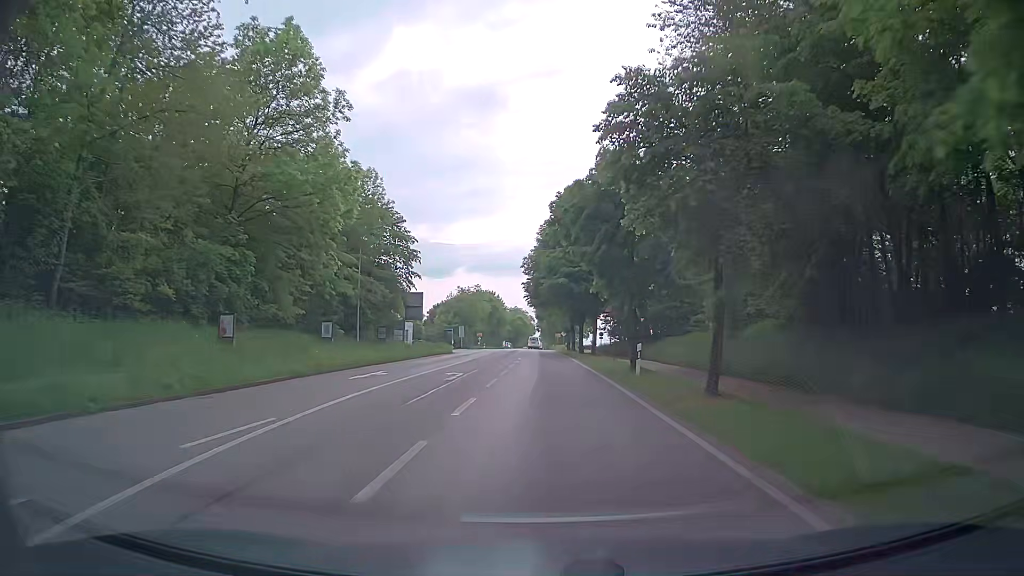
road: secondary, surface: asphalt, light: Day
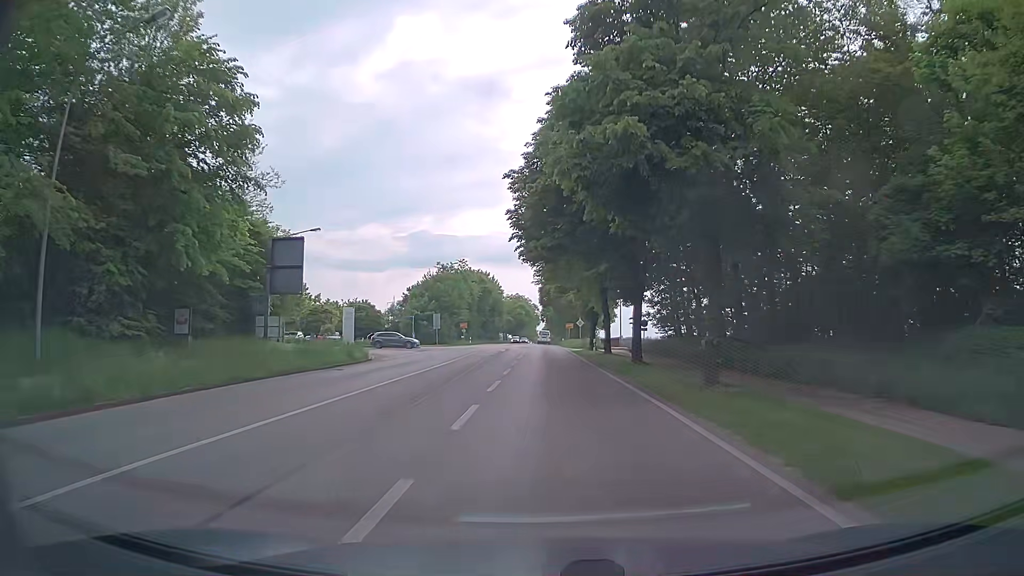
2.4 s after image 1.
(0.0, +32.1) m; 0°
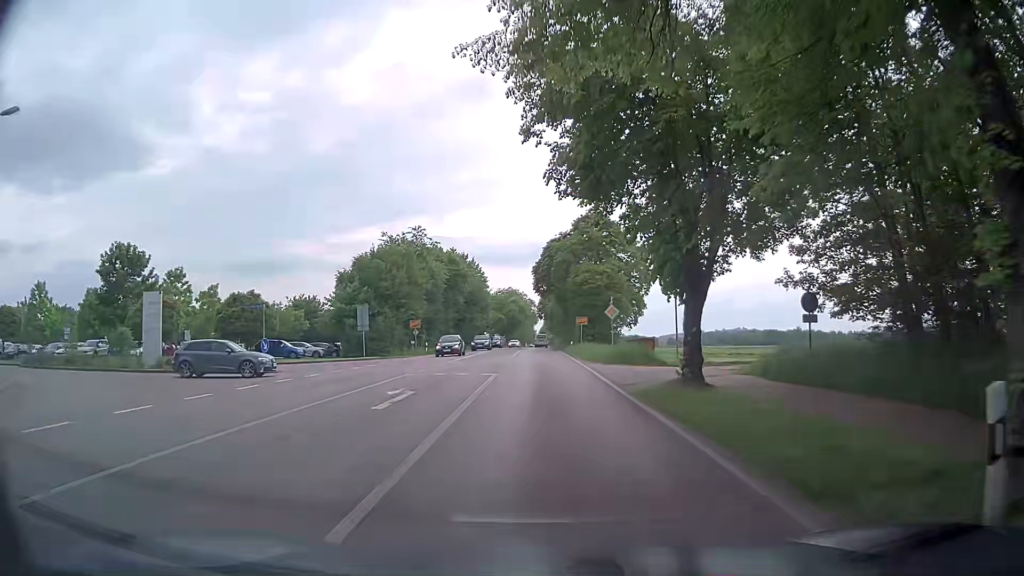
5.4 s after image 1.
(+0.3, +33.6) m; 0°
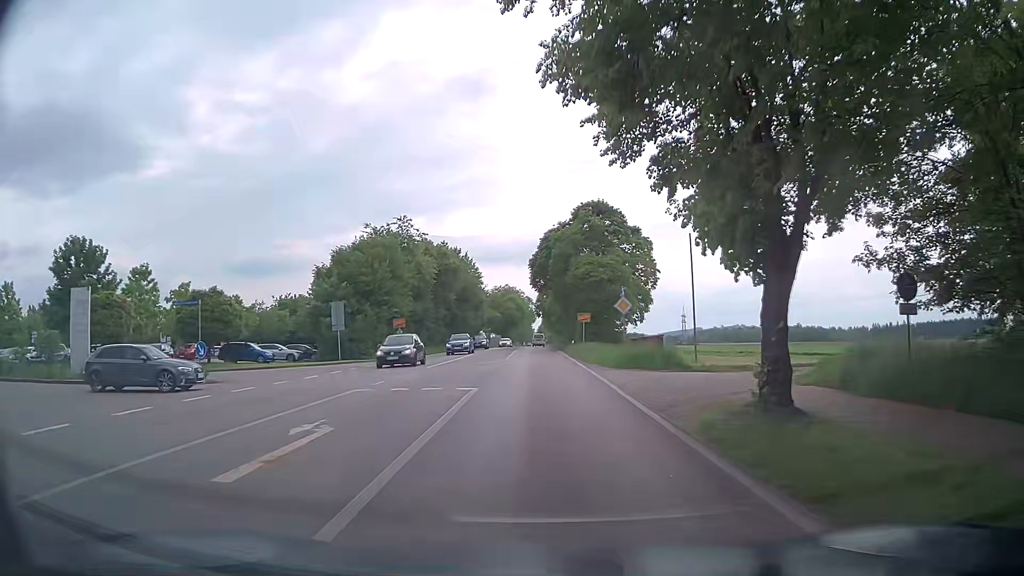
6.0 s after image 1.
(+0.1, +5.8) m; 0°
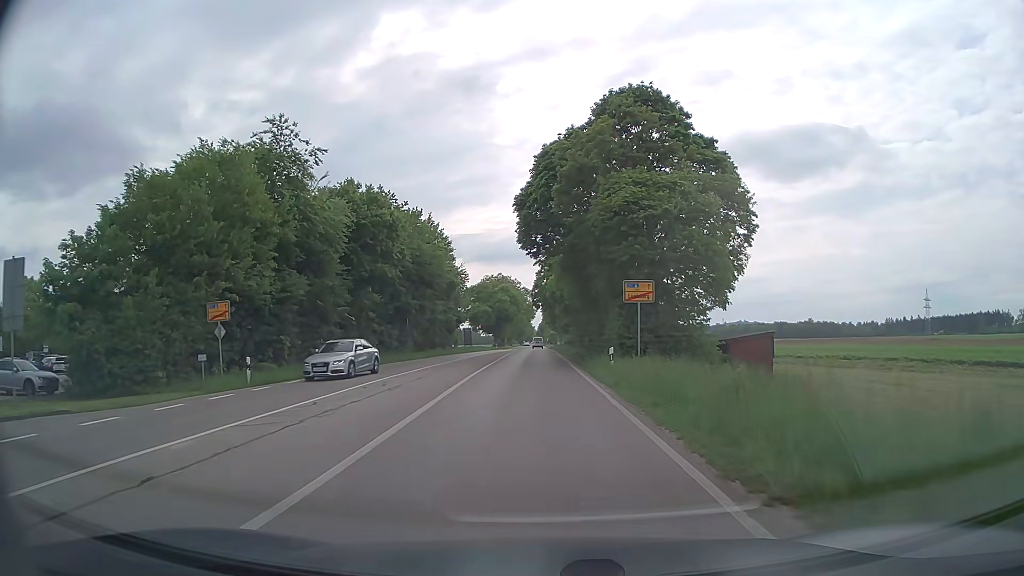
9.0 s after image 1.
(+0.3, +30.9) m; +1°
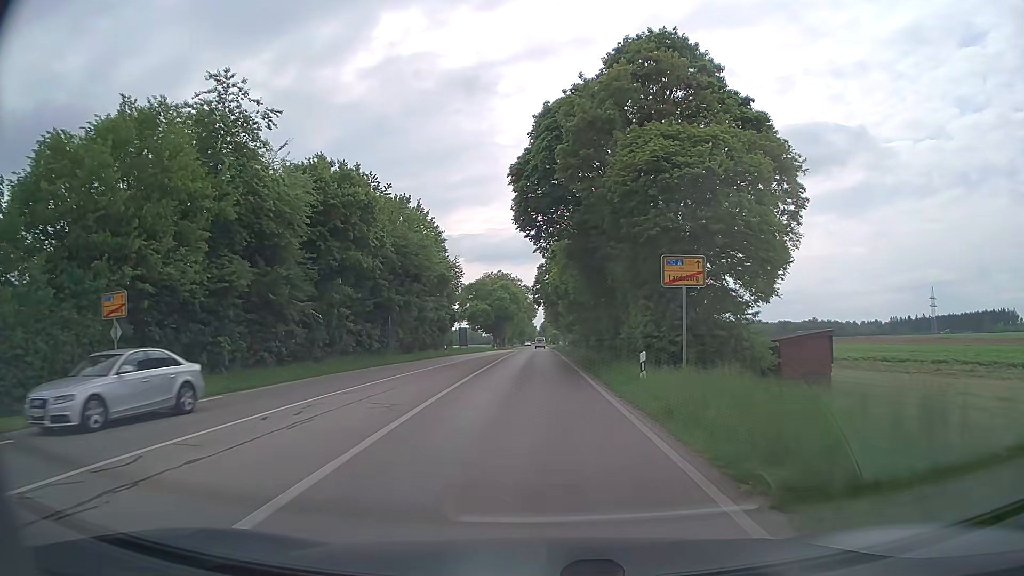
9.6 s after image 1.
(0.0, +6.8) m; 0°
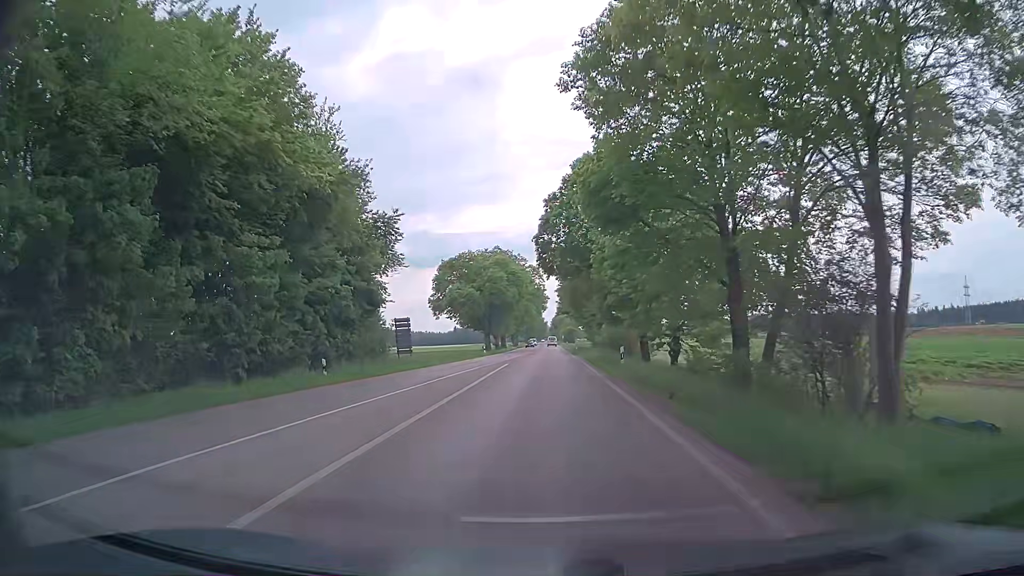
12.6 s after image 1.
(-0.3, +37.8) m; 0°
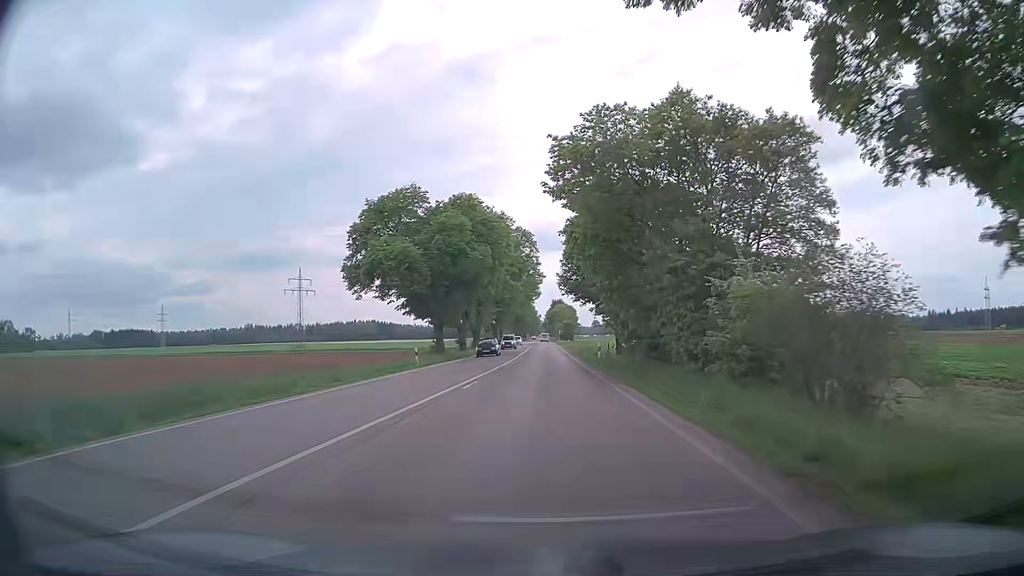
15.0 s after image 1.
(-0.4, +36.1) m; 0°
(0, +10) (0, +20) (0, +30) (0, +40) (0, +50) (0, +60) (0, +70) (0, +80) (0, +90) (0, +100) m
